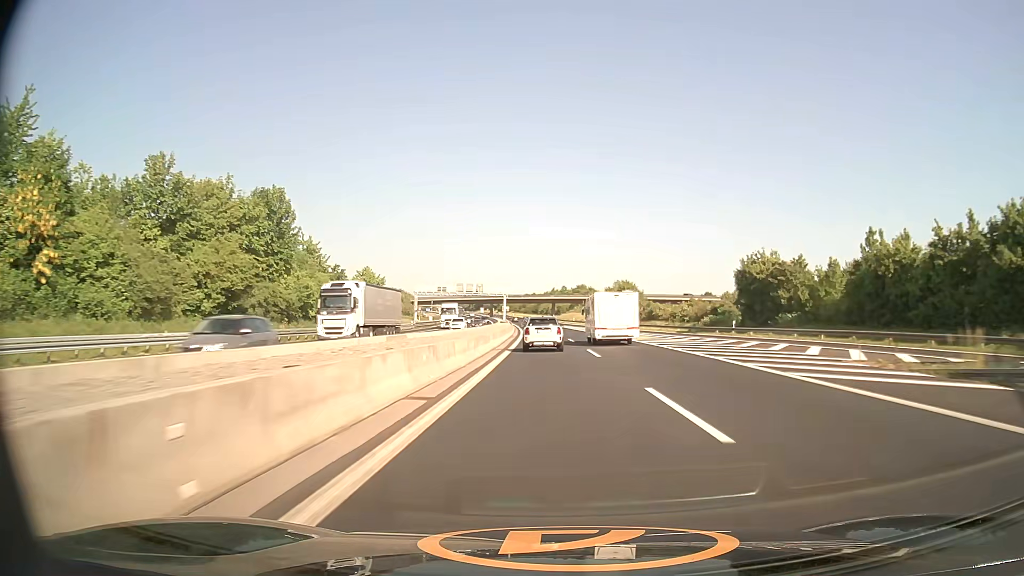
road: motorway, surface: asphalt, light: Day
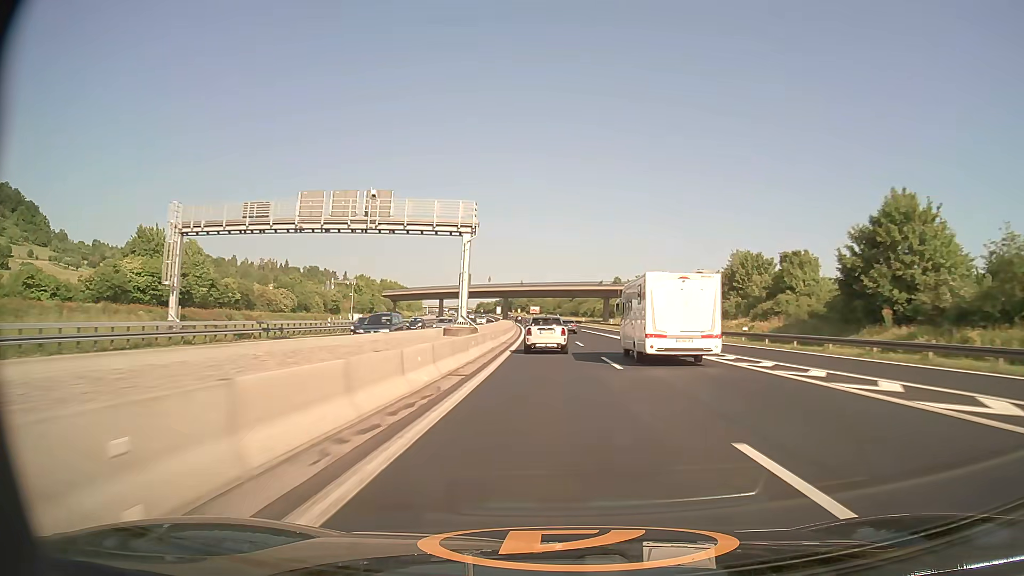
(-3.0, +95.8) m; -3°
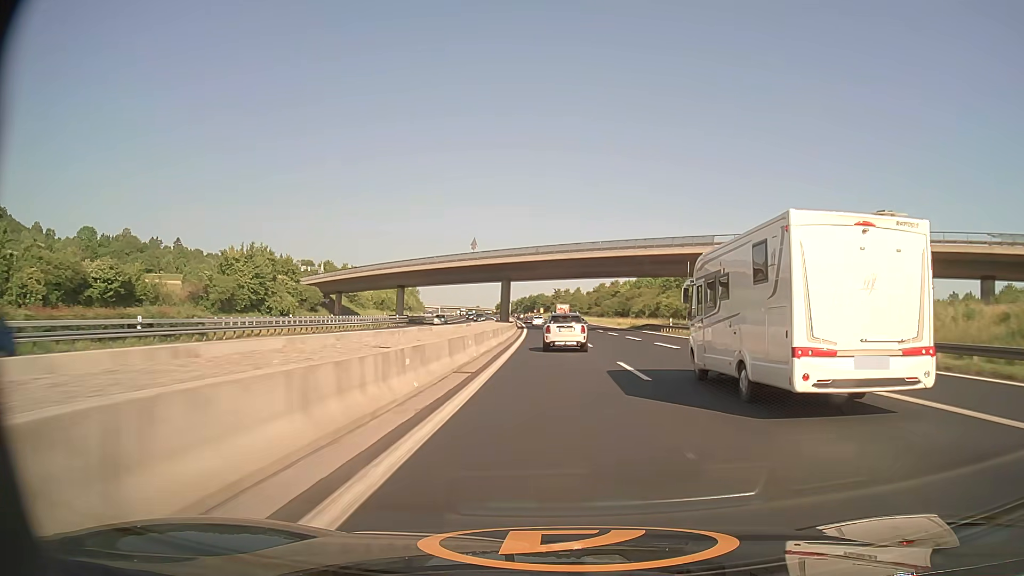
(-1.7, +75.8) m; -2°
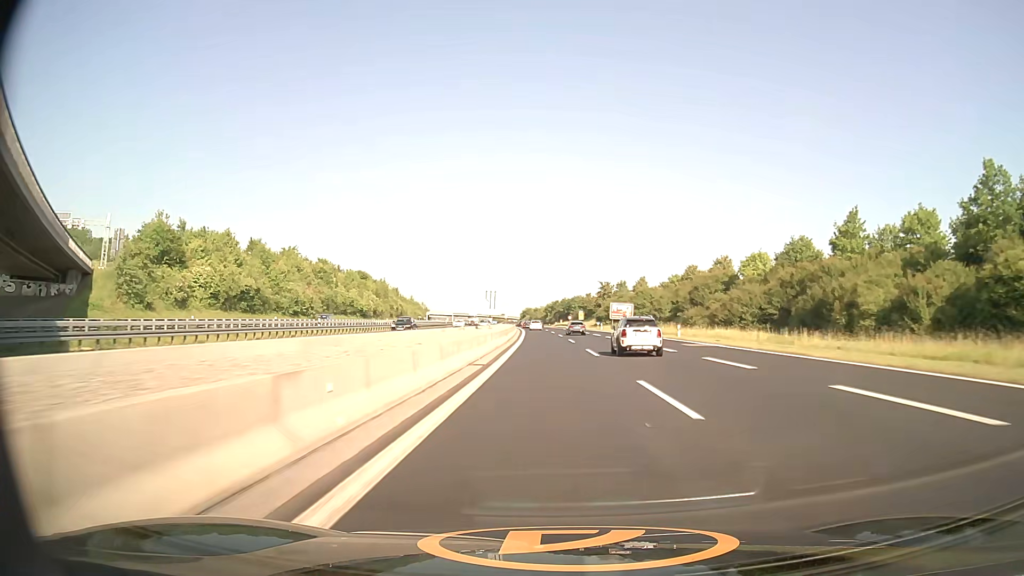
(-2.2, +95.3) m; -2°
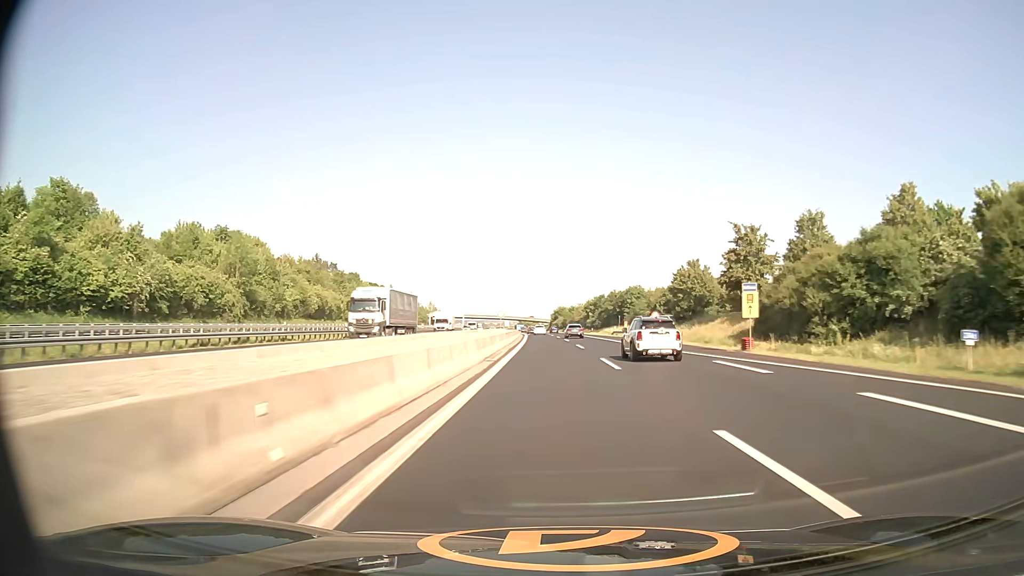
(-3.4, +96.9) m; -4°
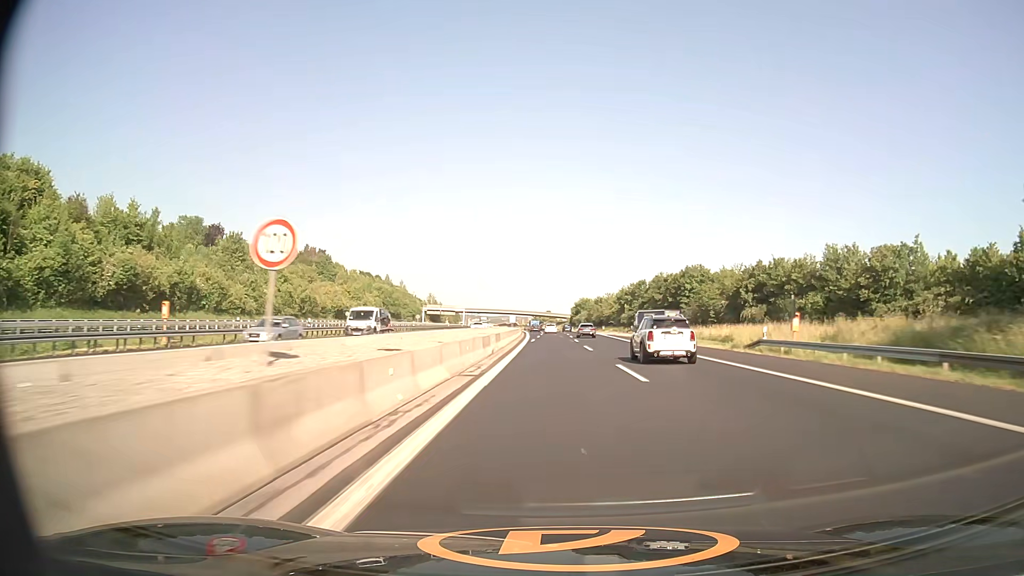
(-0.9, +58.5) m; -2°
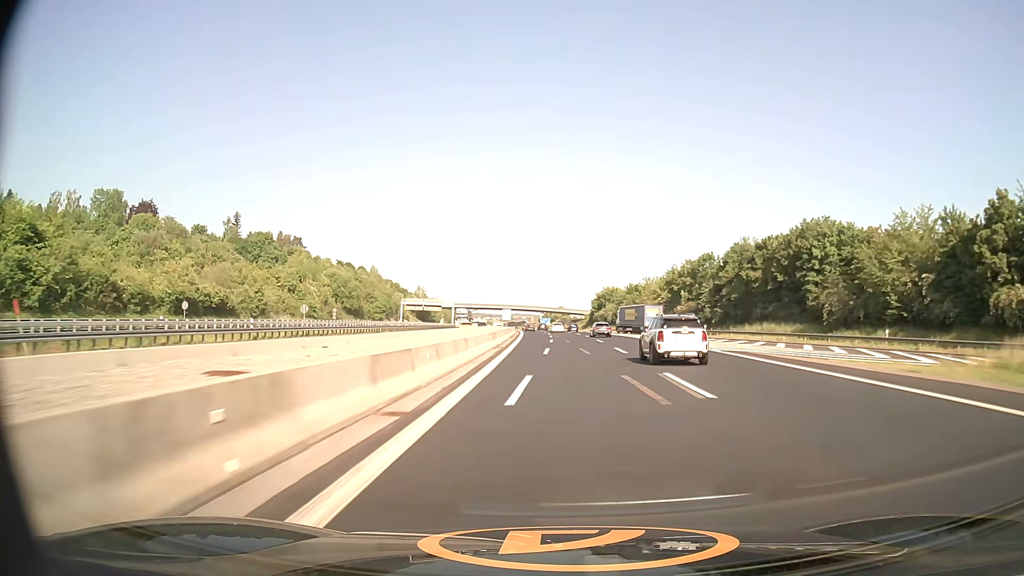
(-0.4, +58.2) m; -1°
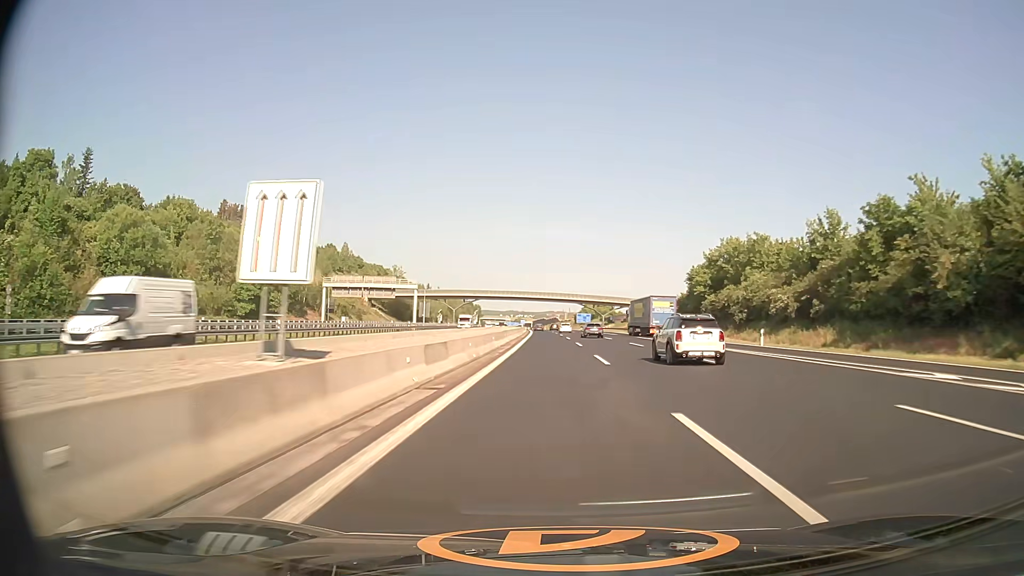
(-2.3, +96.9) m; -3°
(0, +10) (0, +20) (0, +30) (0, +40) (0, +50) (-1, +60) (-1, +70) (-1, +80) (-1, +90) (-1, +100) m
